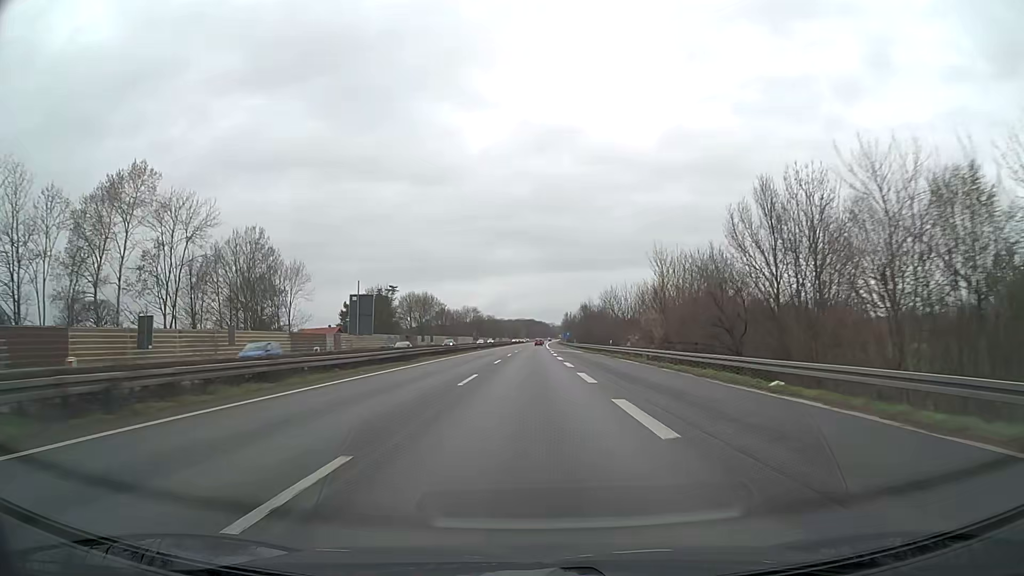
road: motorway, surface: asphalt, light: Day
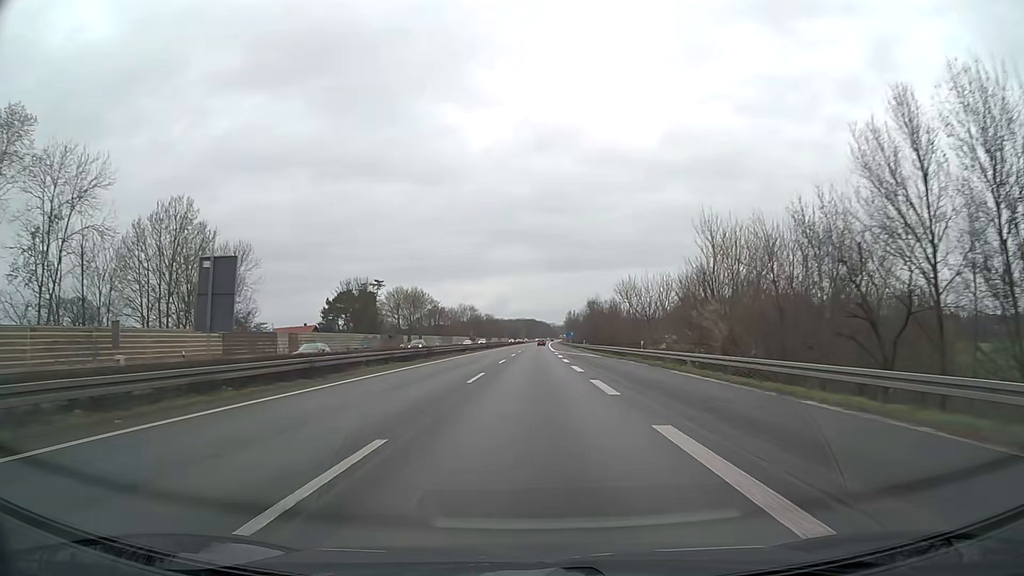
(0.0, +16.5) m; 0°
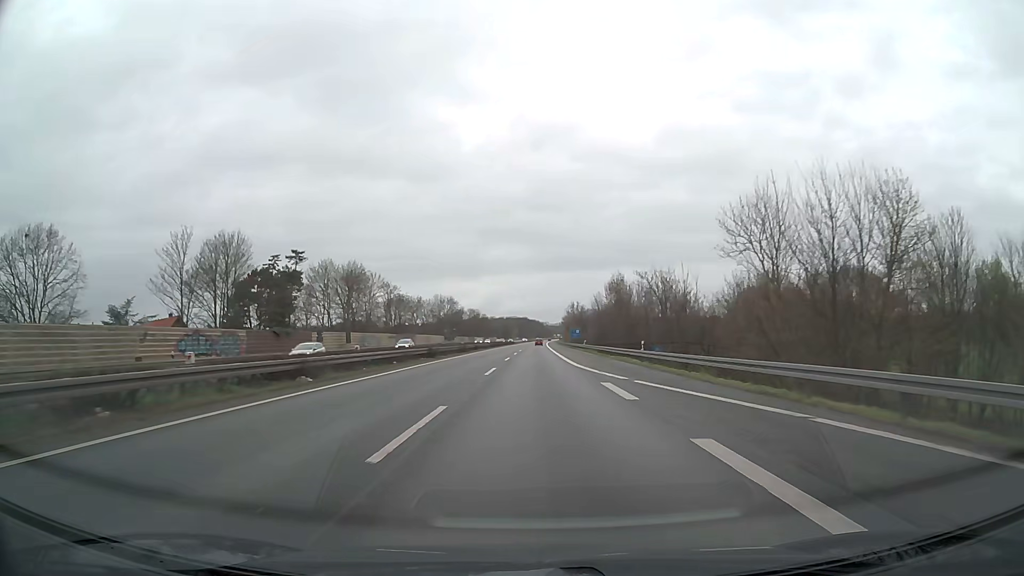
(+0.2, +49.4) m; +1°
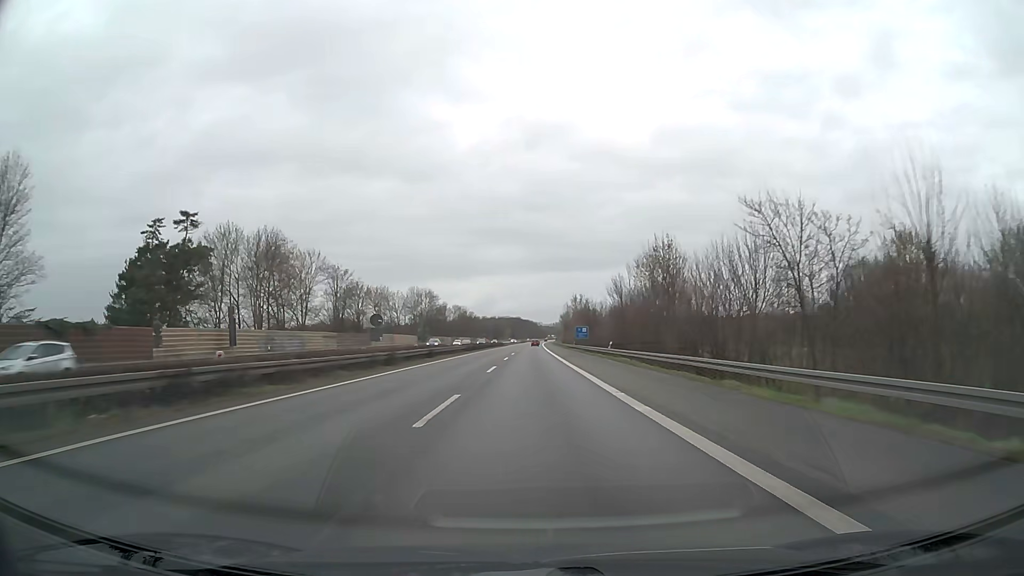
(+0.1, +32.9) m; +1°
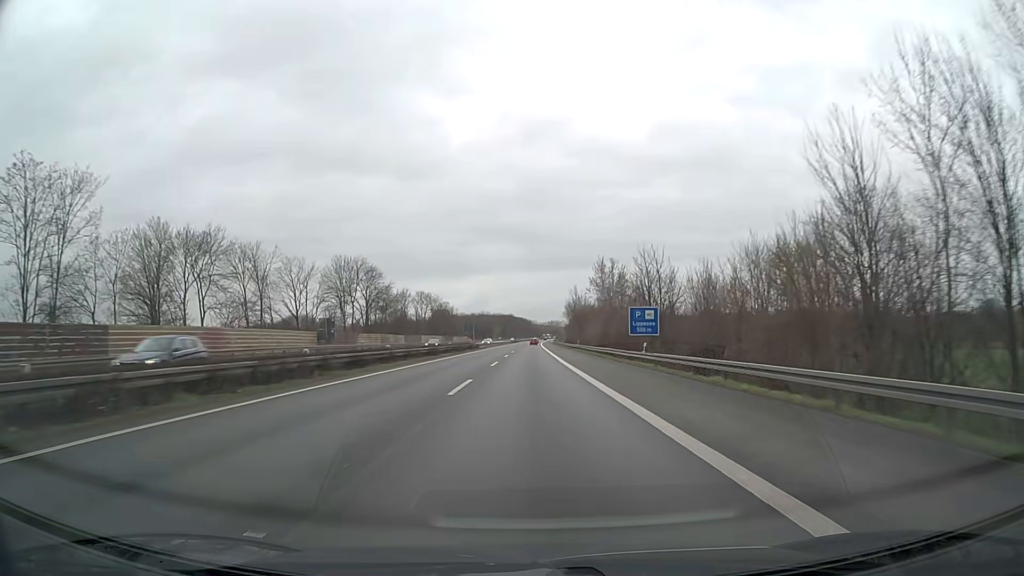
(+0.3, +65.9) m; +1°
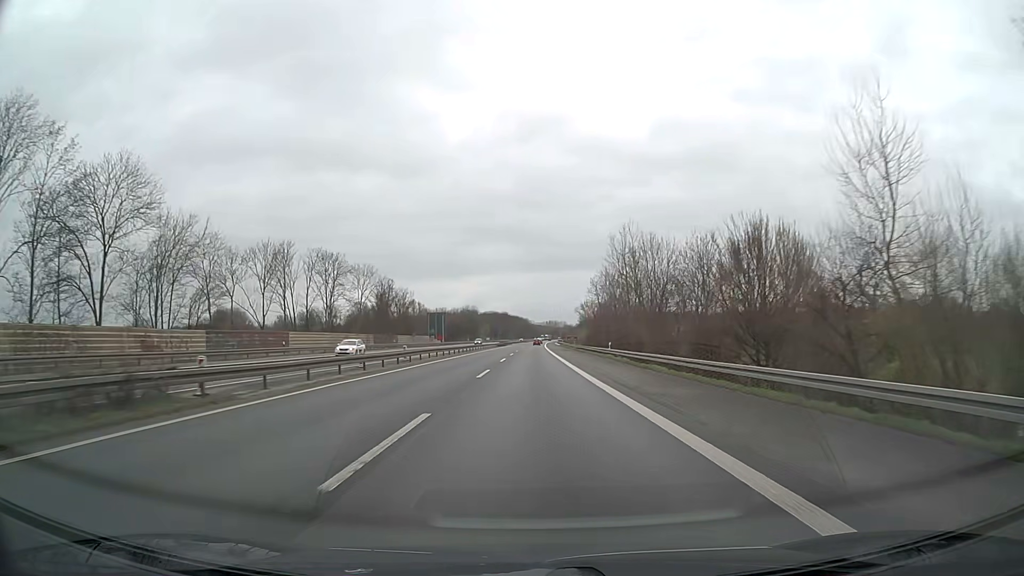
(+0.1, +82.4) m; 0°
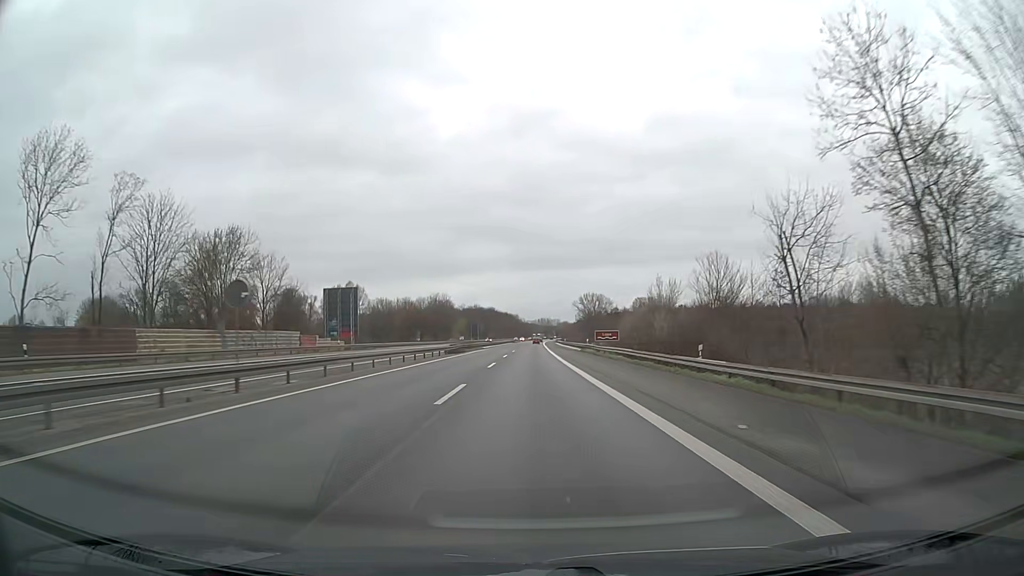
(+0.5, +82.3) m; +1°
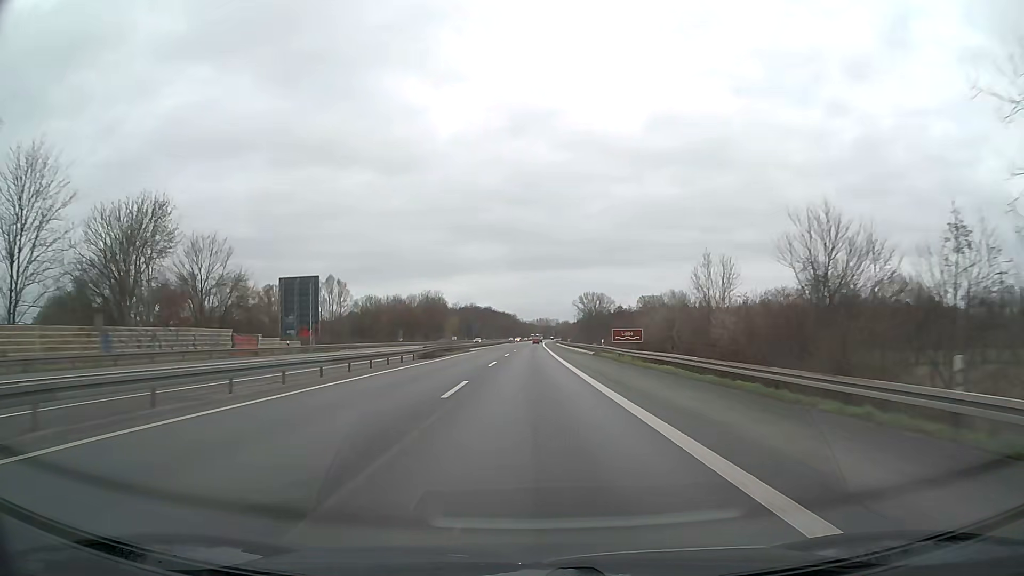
(0.0, +16.5) m; 0°
(0, +10) (0, +20) (0, +30) (0, +40) (0, +50) (0, +60) (0, +70) (0, +80) (0, +90) (+1, +100) m
